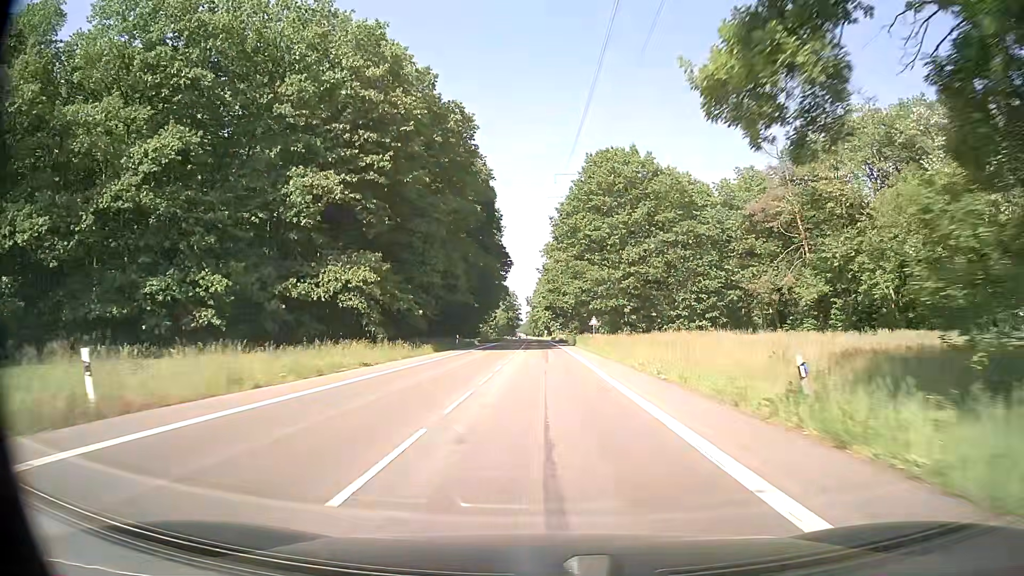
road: secondary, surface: asphalt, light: Day
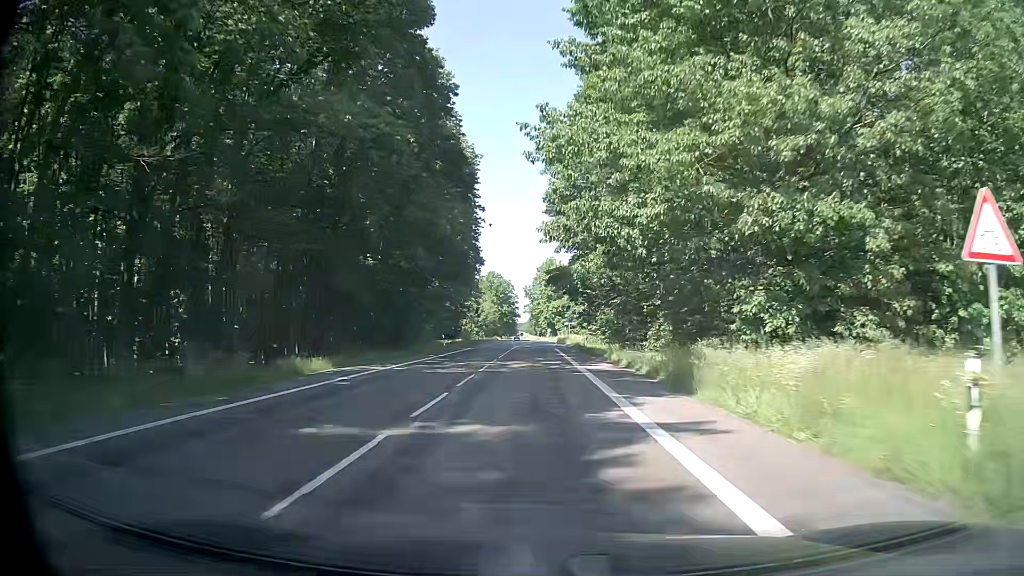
(+0.3, +53.9) m; 0°
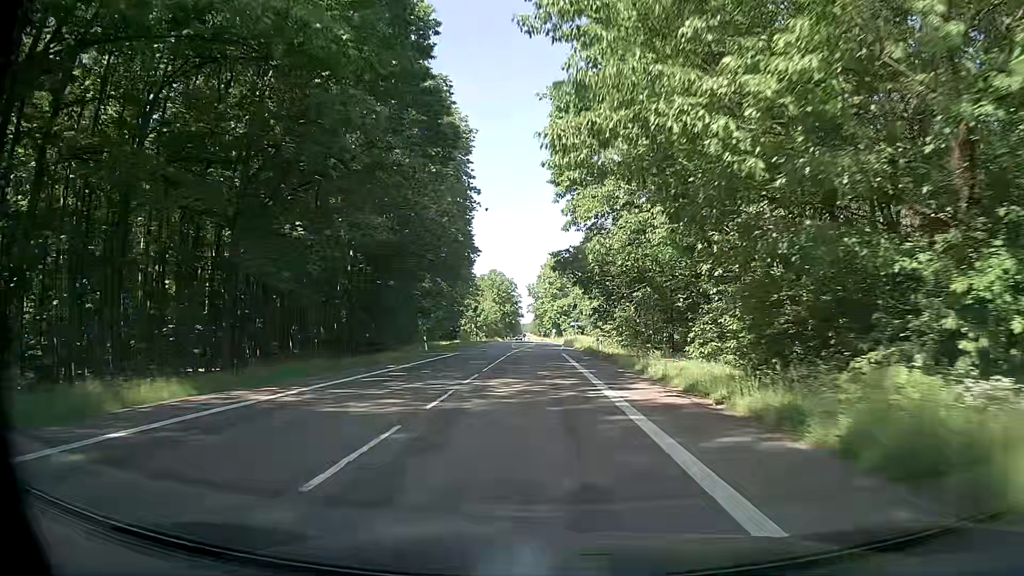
(0.0, +10.8) m; 0°
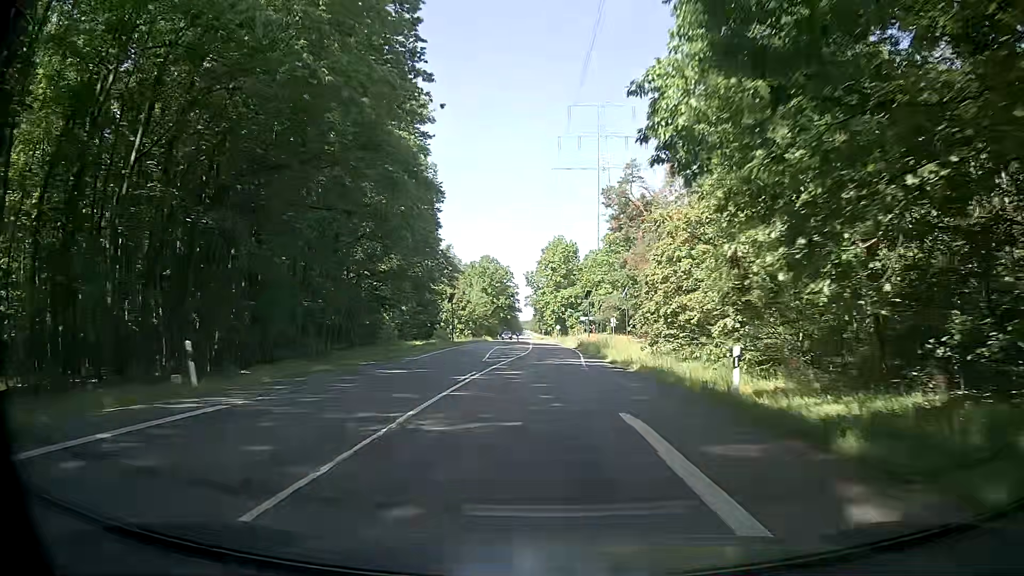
(-0.4, +32.4) m; 0°
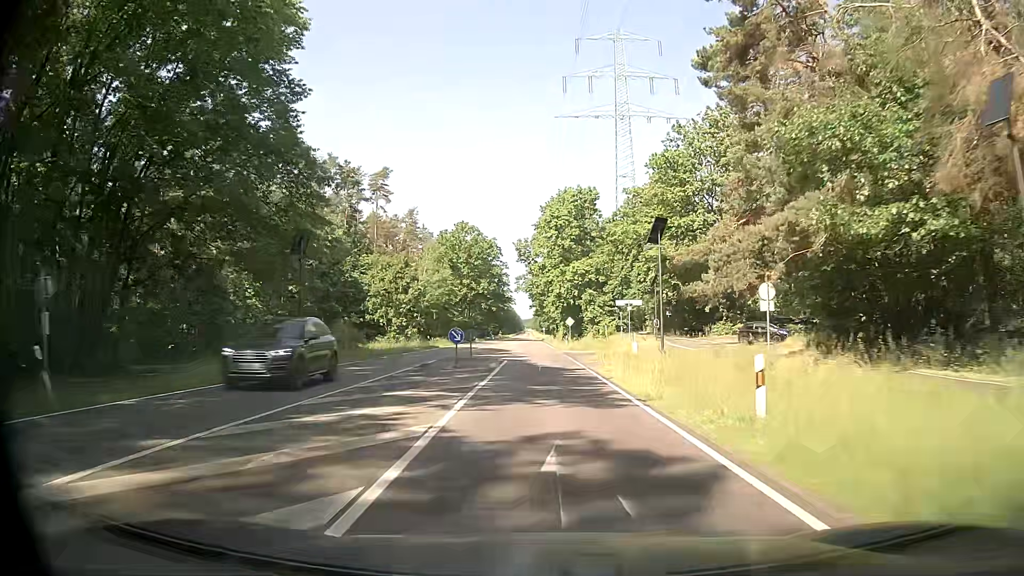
(-0.3, +54.0) m; -1°
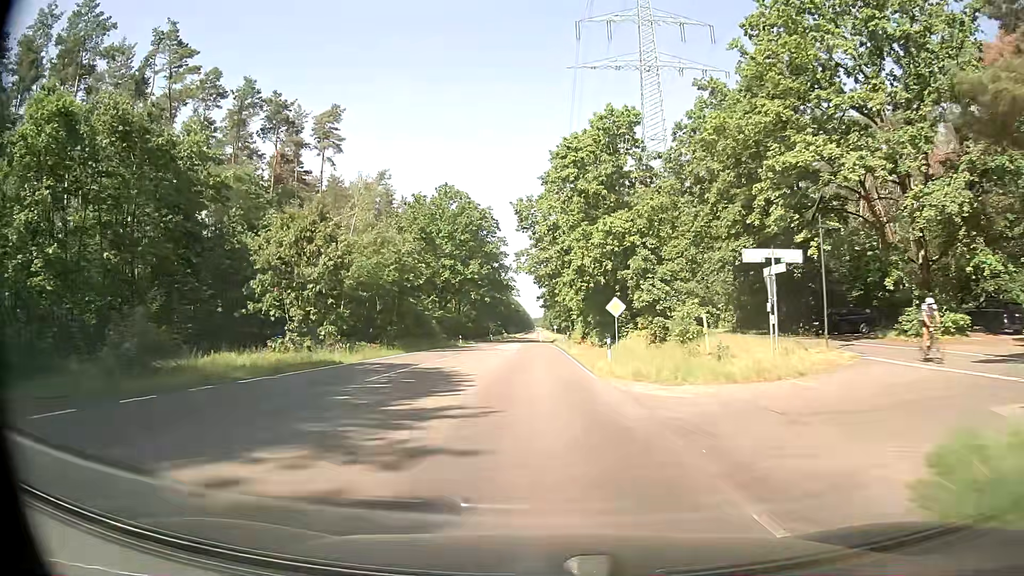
(+0.1, +32.4) m; -1°
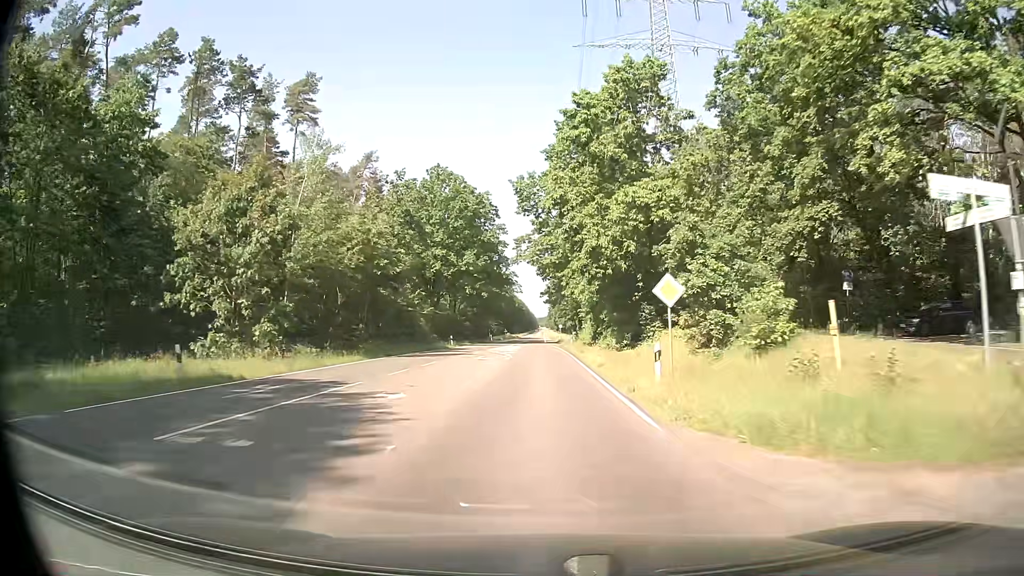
(0.0, +10.8) m; -1°
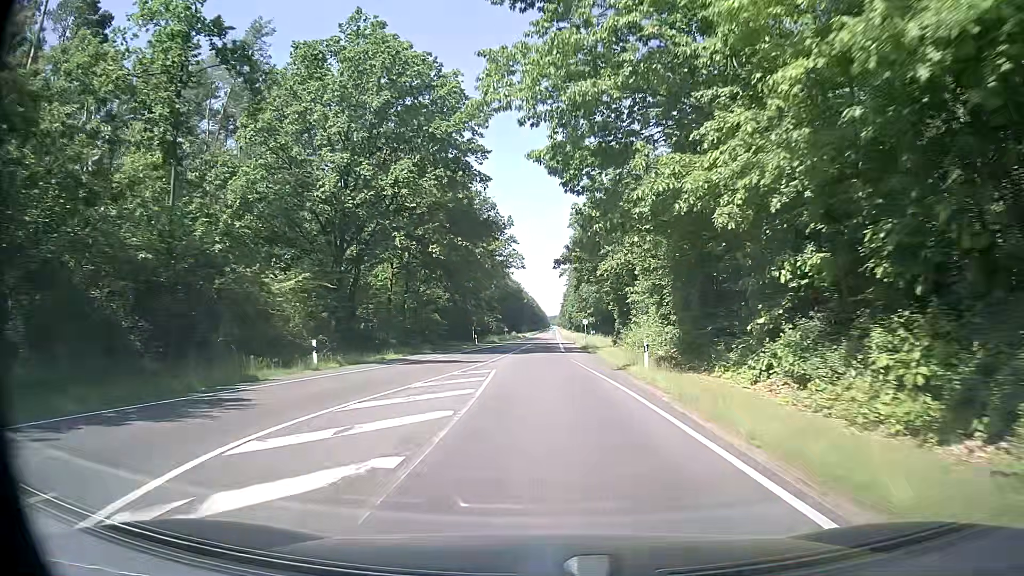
(-0.1, +43.2) m; 0°
(0, +10) (0, +20) (0, +30) (0, +40) (-1, +50) (-1, +60) (-1, +70) (0, +80) (0, +90) (0, +100) m
